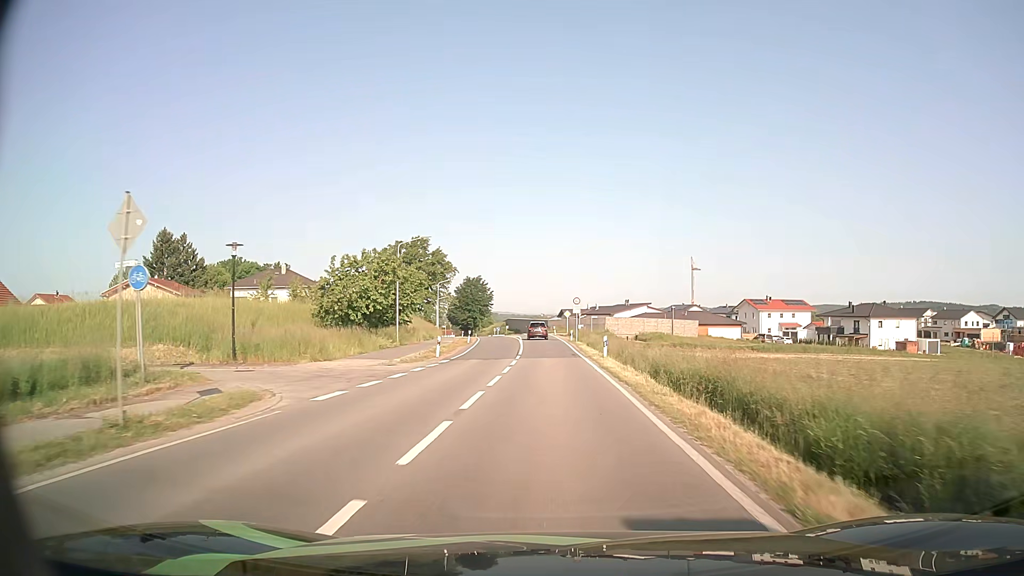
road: secondary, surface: asphalt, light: Day
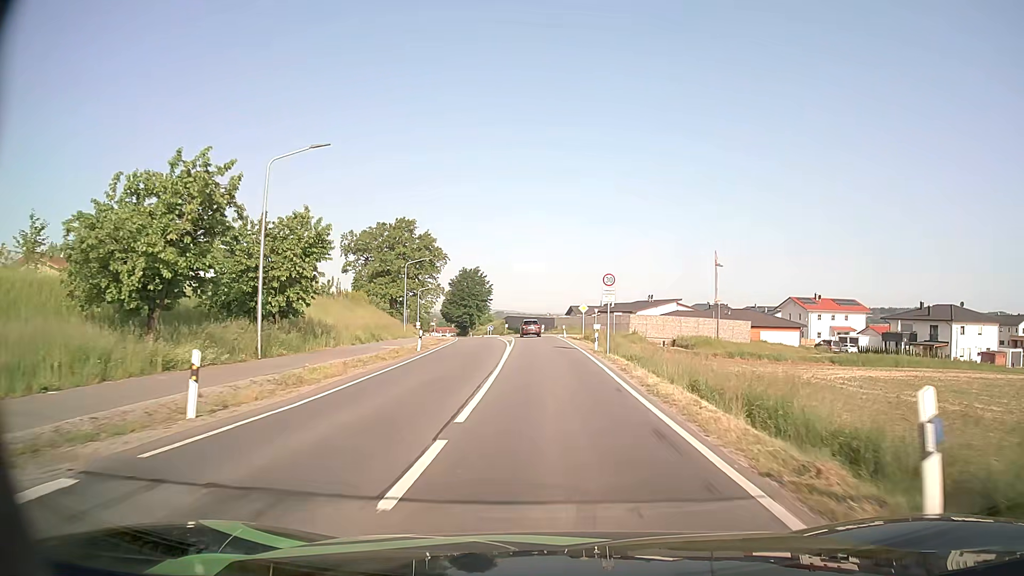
(-0.1, +24.2) m; -1°
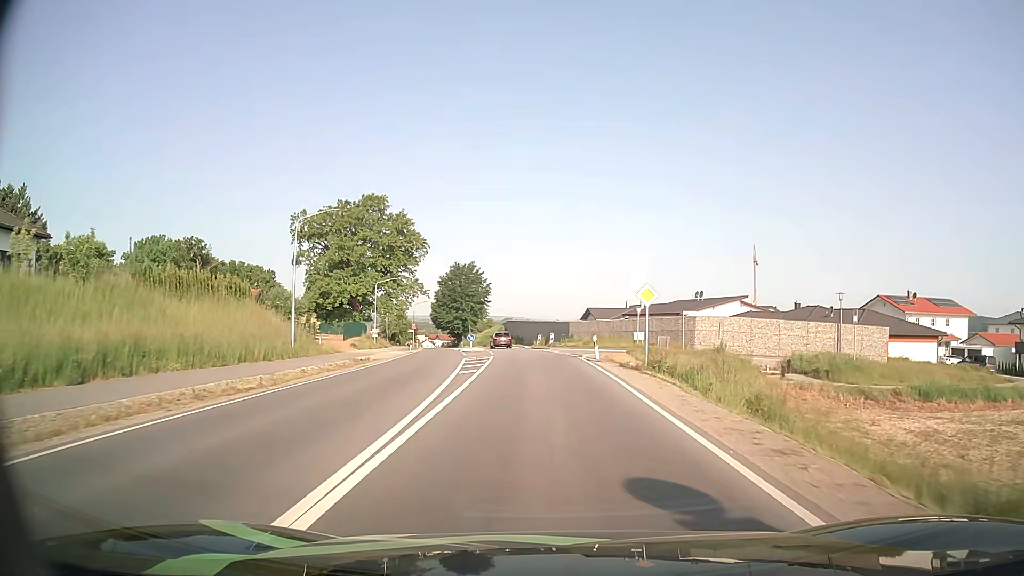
(-0.2, +31.6) m; -1°
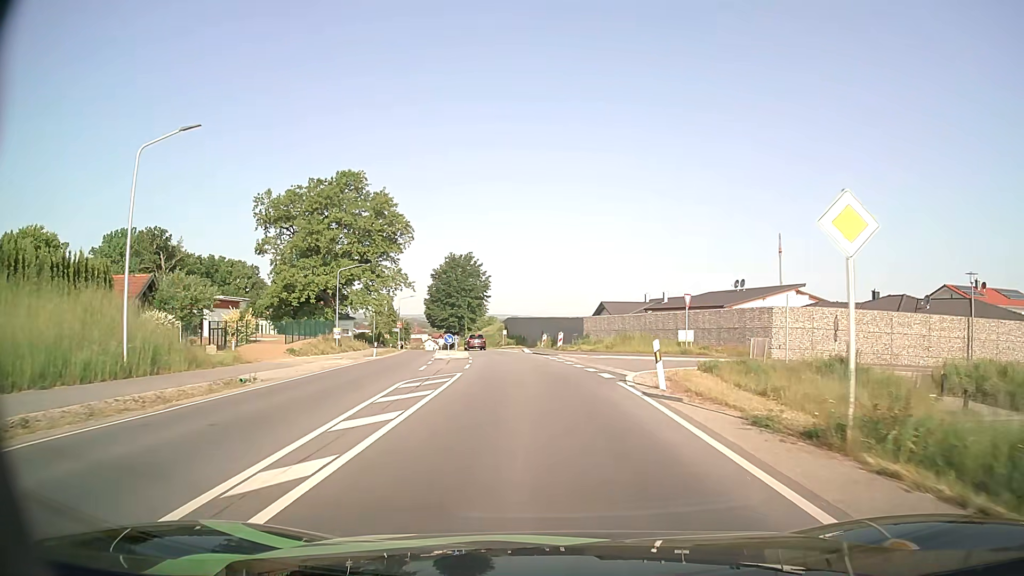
(0.0, +15.8) m; -1°
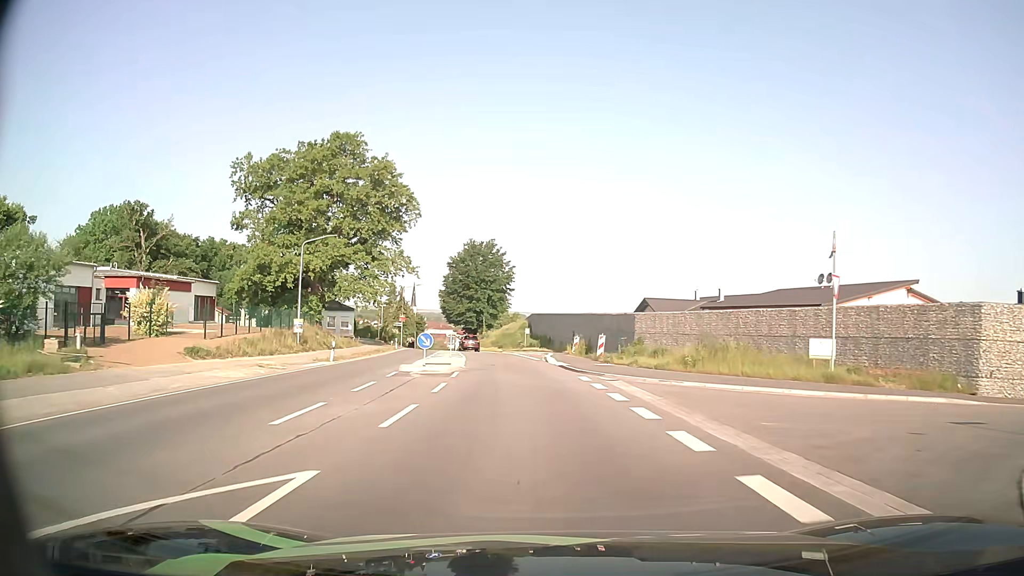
(-0.3, +15.6) m; -3°
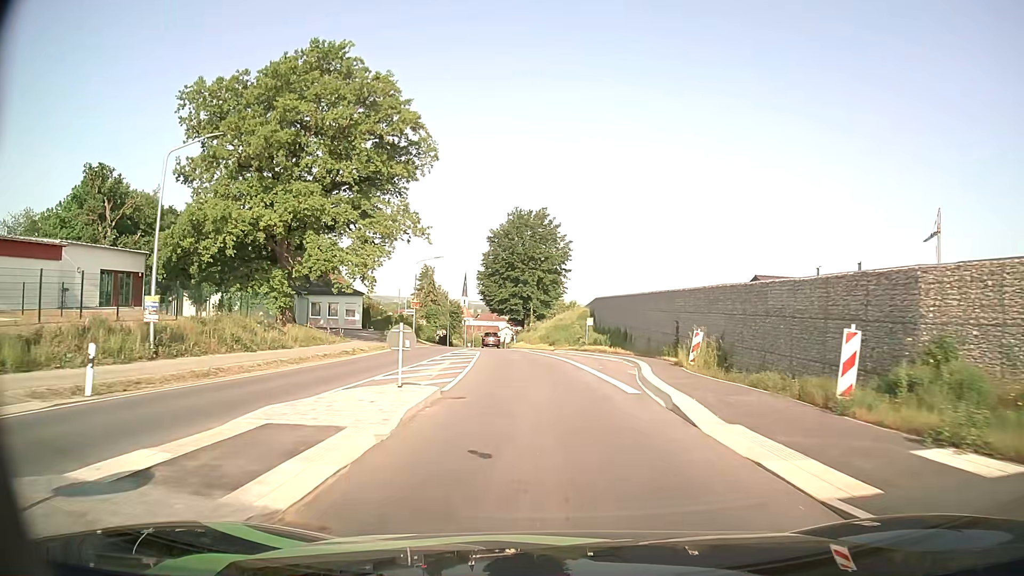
(-0.9, +23.2) m; -5°
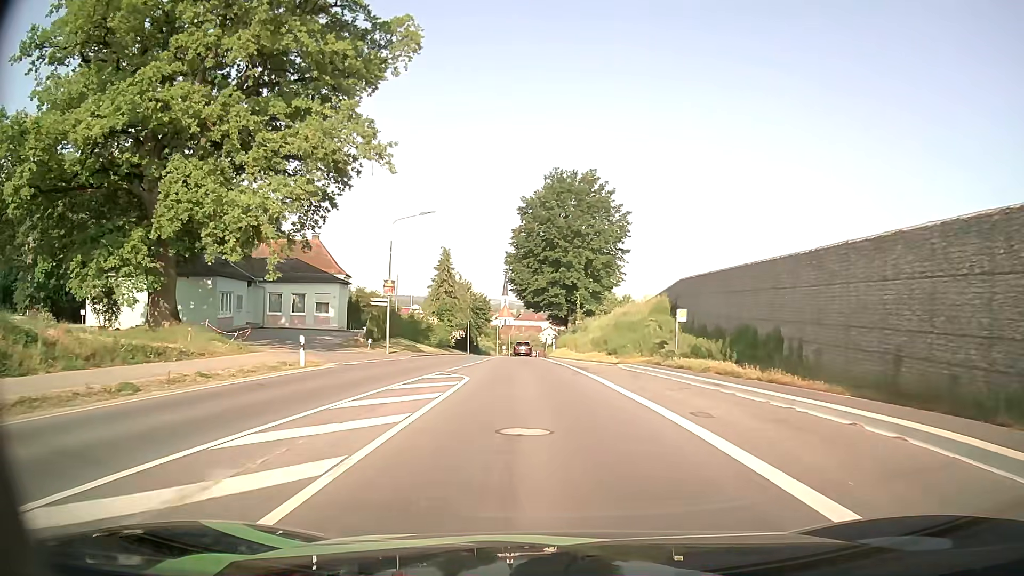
(-0.7, +23.0) m; -4°
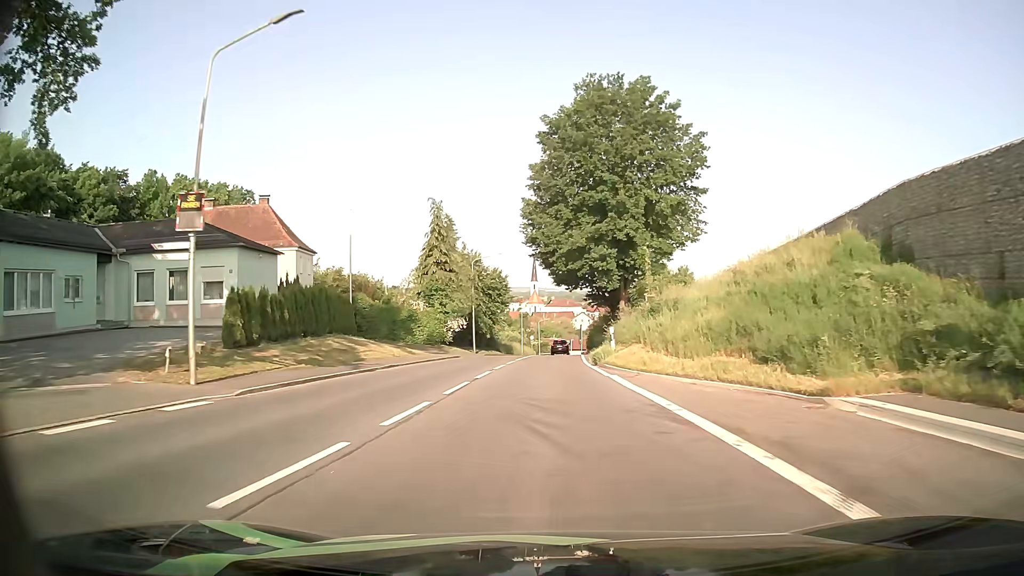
(-0.6, +23.6) m; -3°
(0, +10) (0, +20) (0, +30) (0, +40) (+1, +50) (+1, +60) (+2, +70) (+2, +80) (+3, +90) (+3, +100) m
